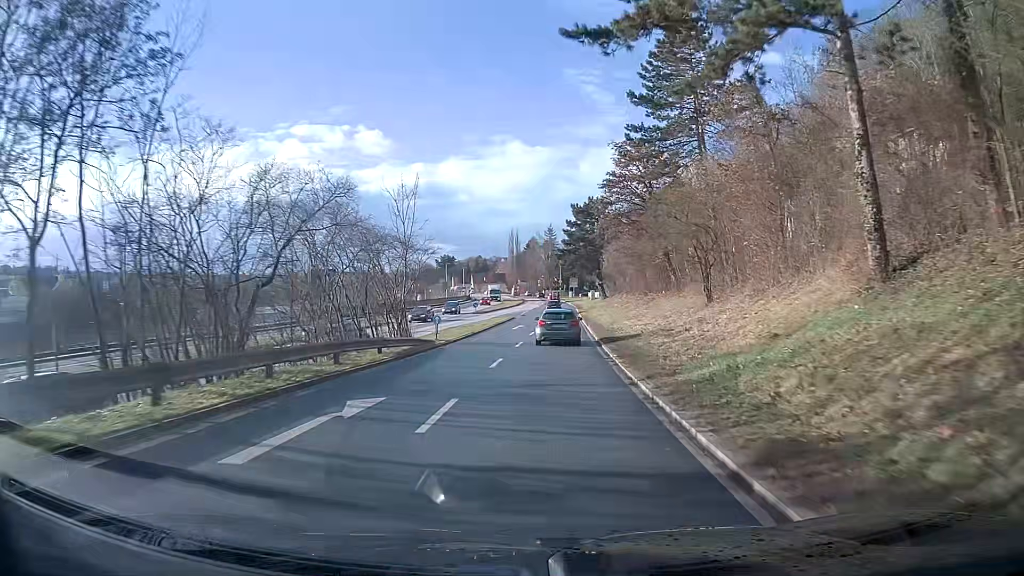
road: primary_link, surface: asphalt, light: Day
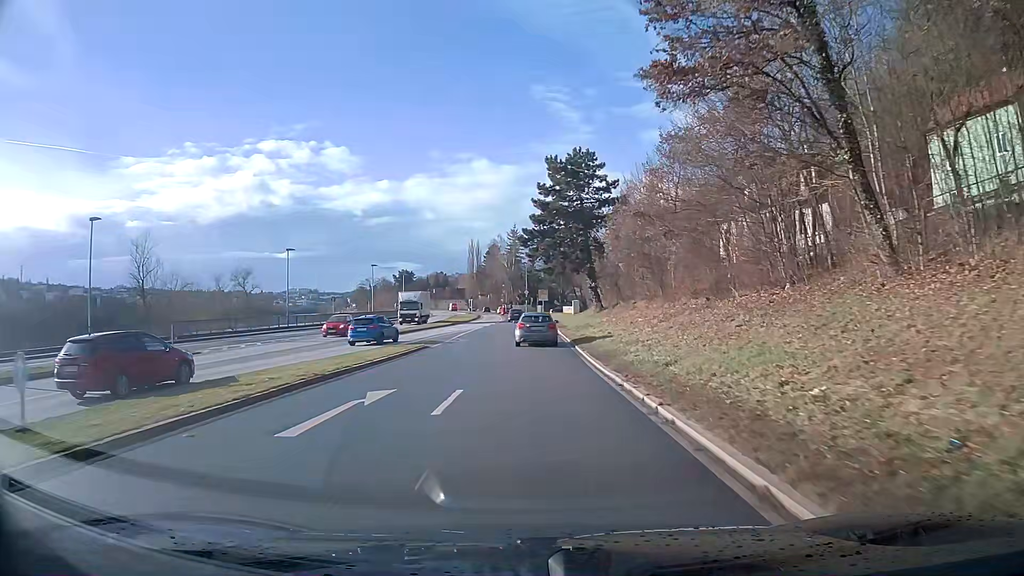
(+0.9, +34.4) m; +3°
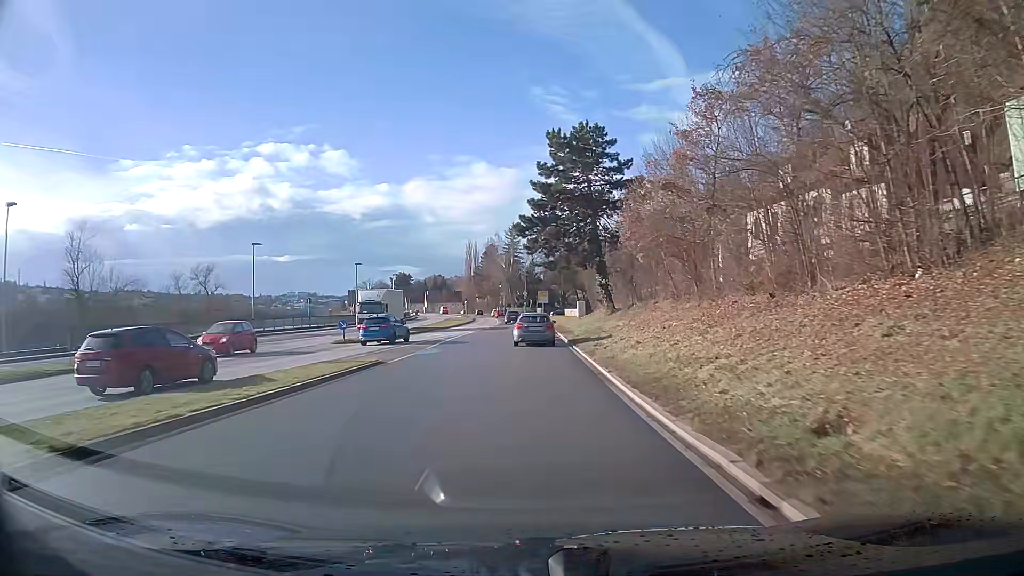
(0.0, +8.5) m; 0°
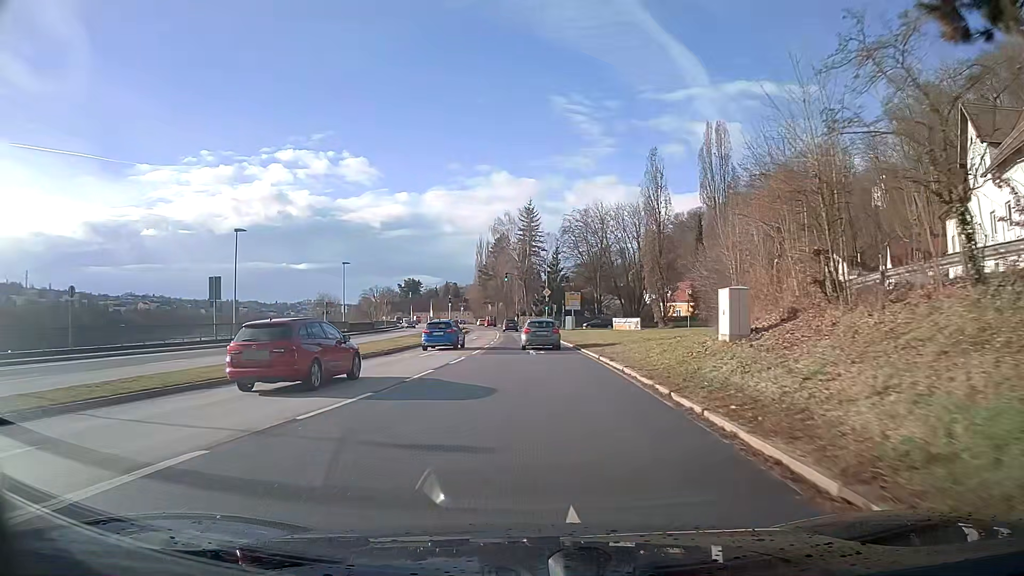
(-0.7, +41.8) m; -2°
(0, +10) (0, +20) (0, +30) (0, +40) (-1, +50) (-1, +60) (-2, +70) (-2, +80) (-3, +90) (-4, +100) m
